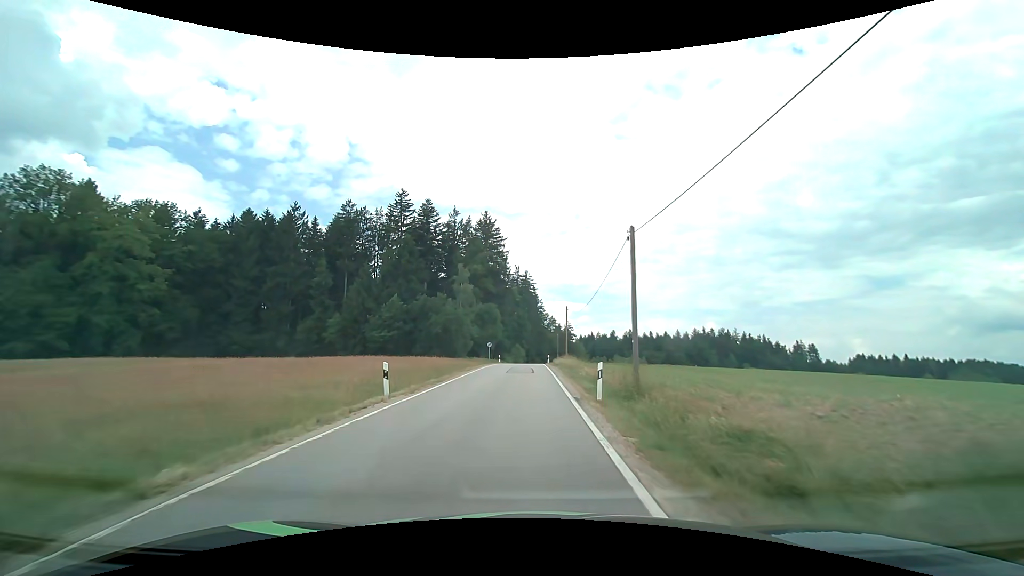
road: tertiary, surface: asphalt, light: Day
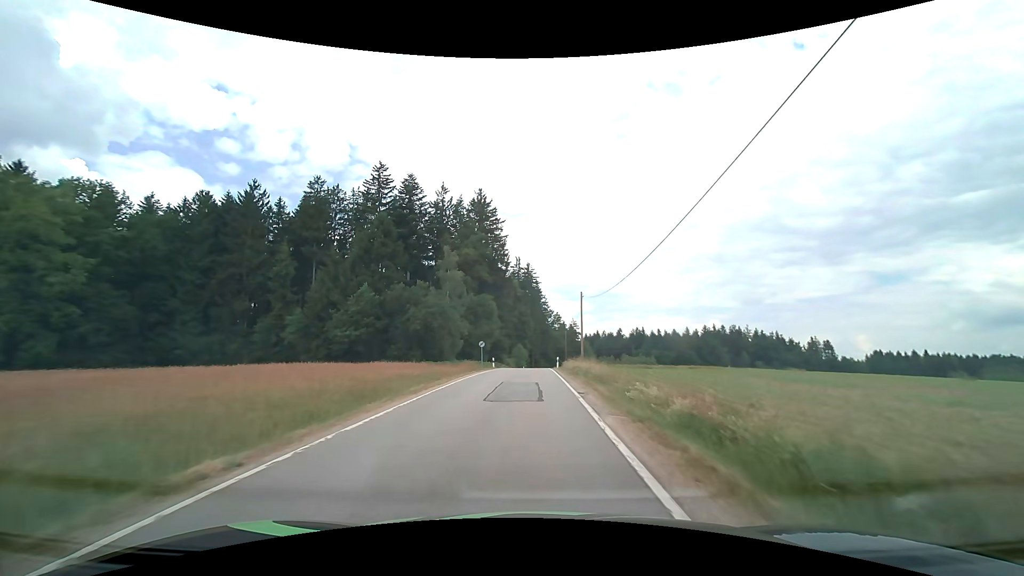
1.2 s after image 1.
(-0.1, +14.3) m; 0°
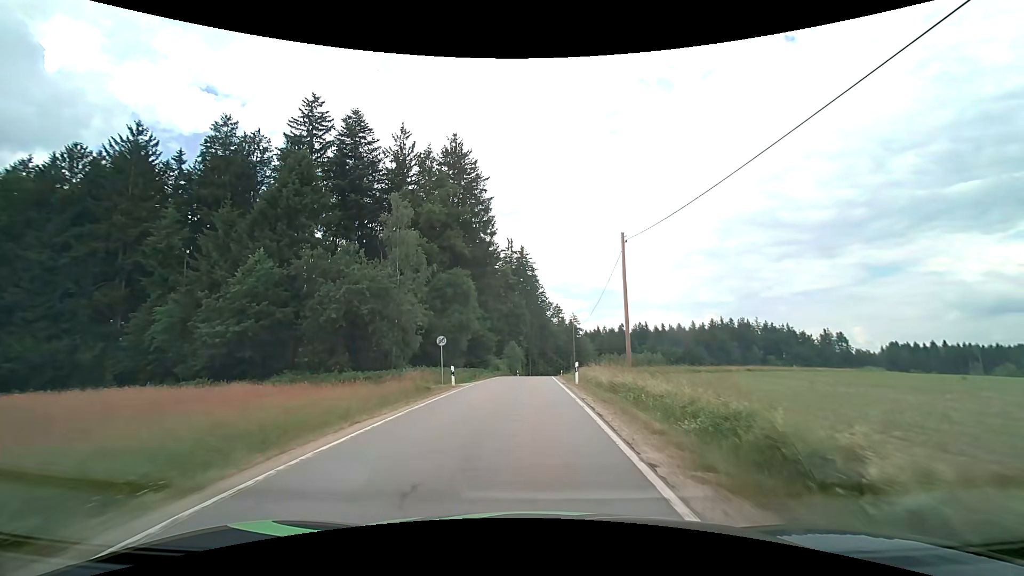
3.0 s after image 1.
(+0.1, +21.9) m; 0°
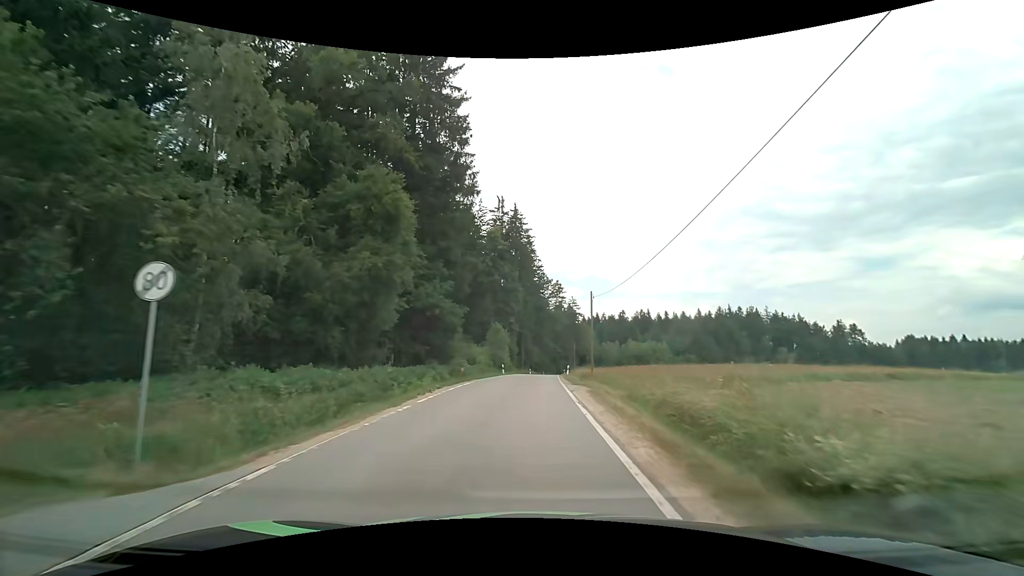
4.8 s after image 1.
(+0.1, +23.5) m; +1°
